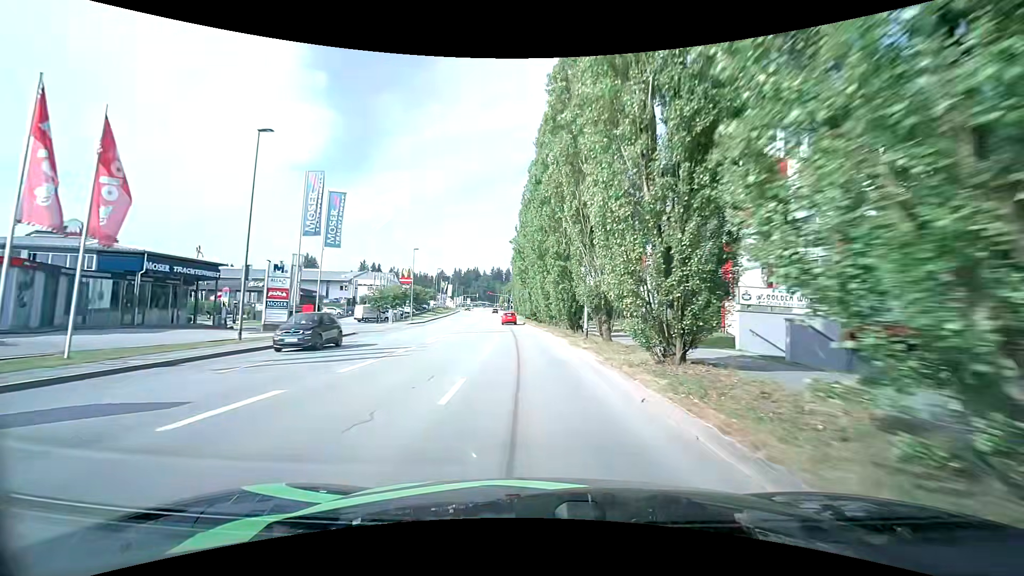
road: tertiary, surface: asphalt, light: Day
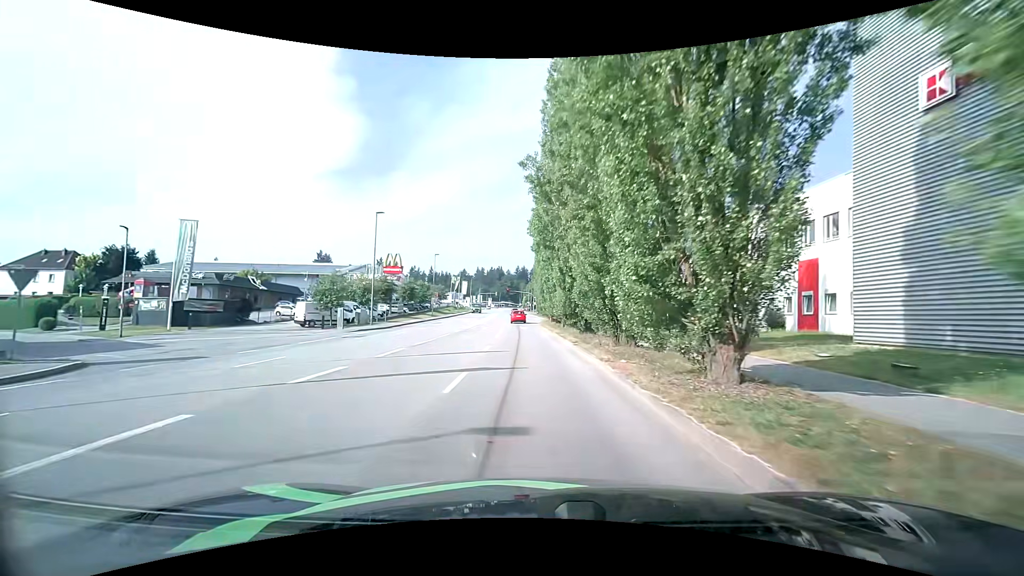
(-1.1, +26.5) m; -4°
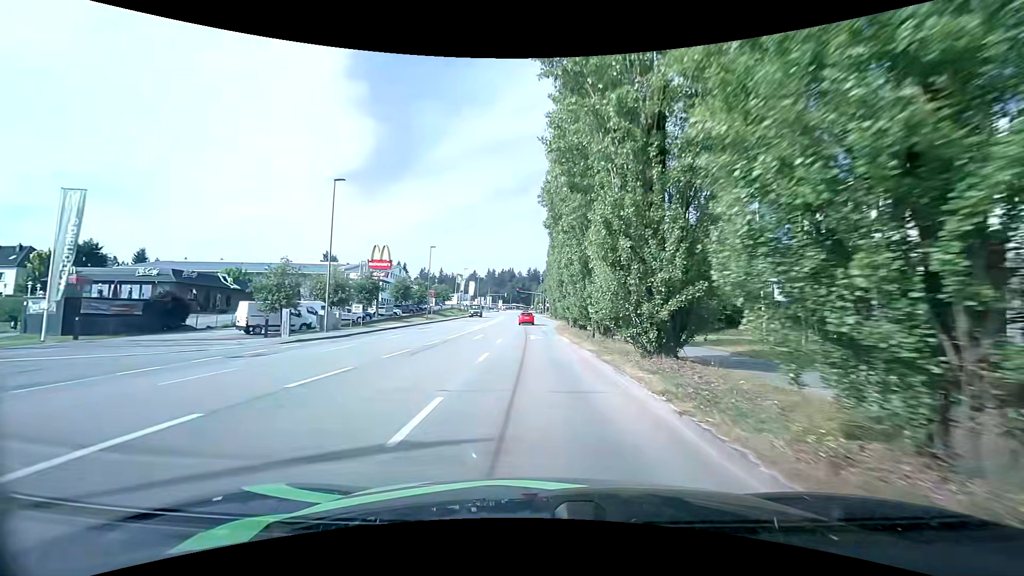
(-0.3, +12.2) m; -2°
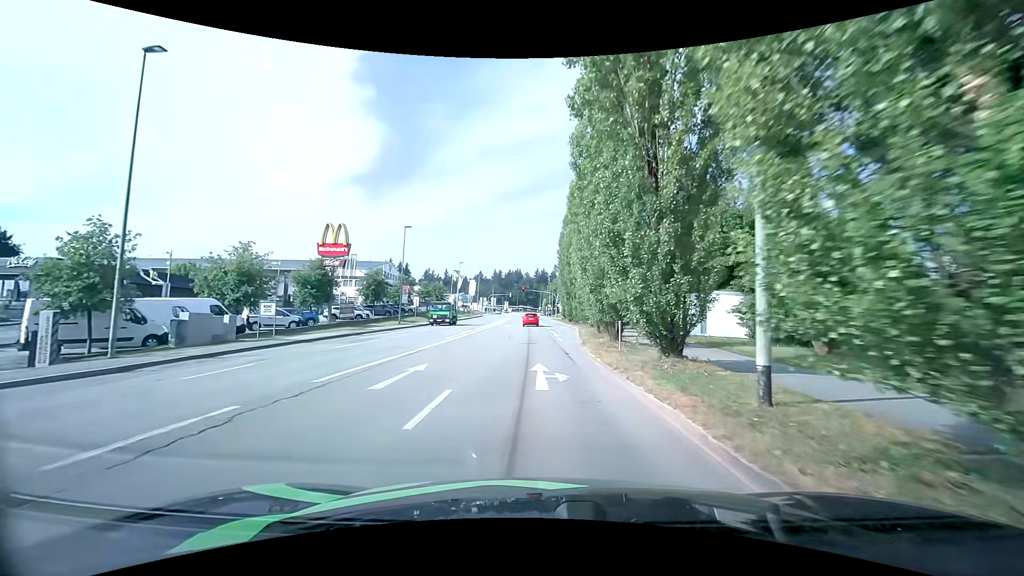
(-0.3, +17.3) m; -1°
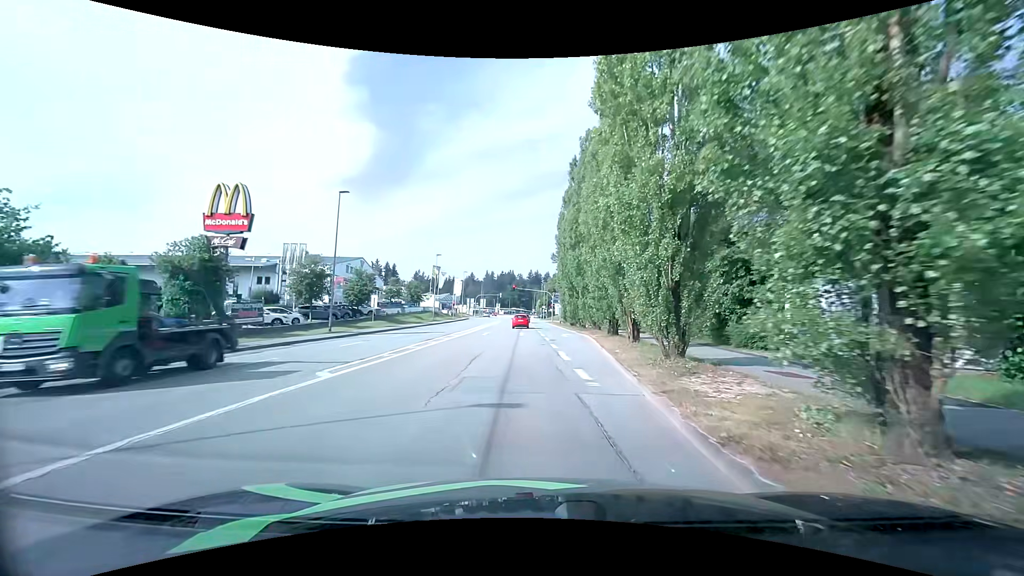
(0.0, +15.6) m; +1°
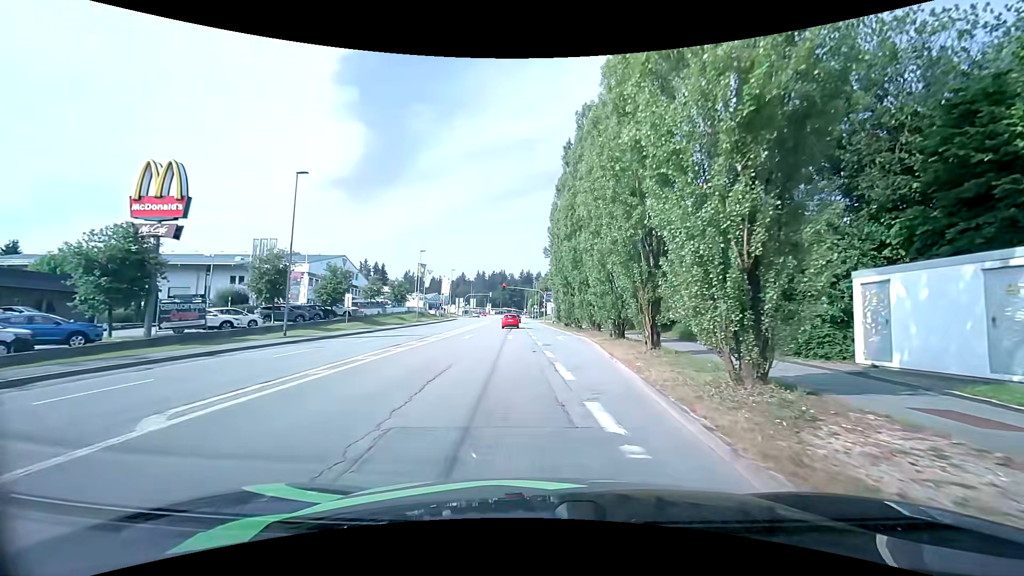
(0.0, +5.0) m; 0°
